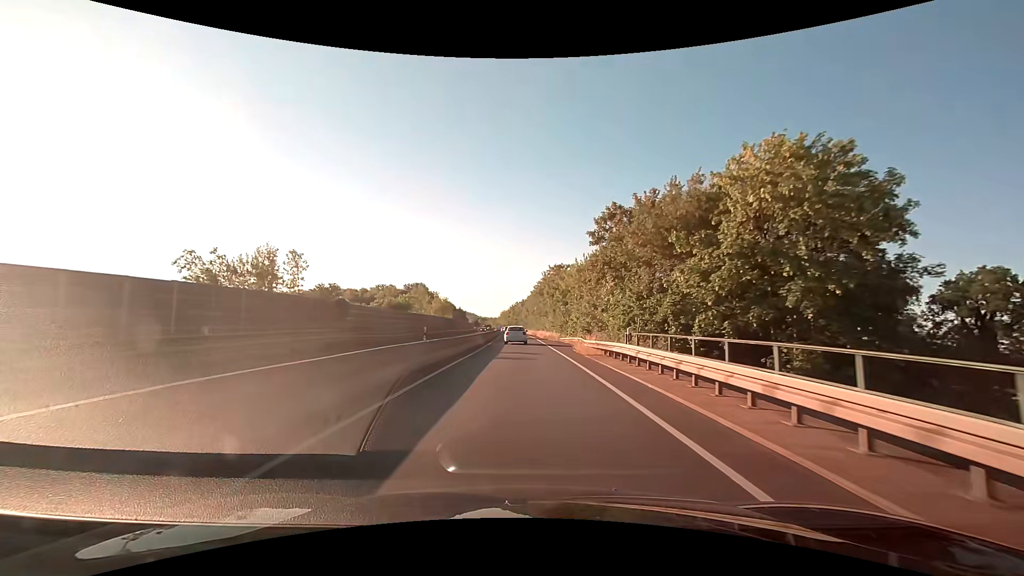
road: trunk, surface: asphalt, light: Day
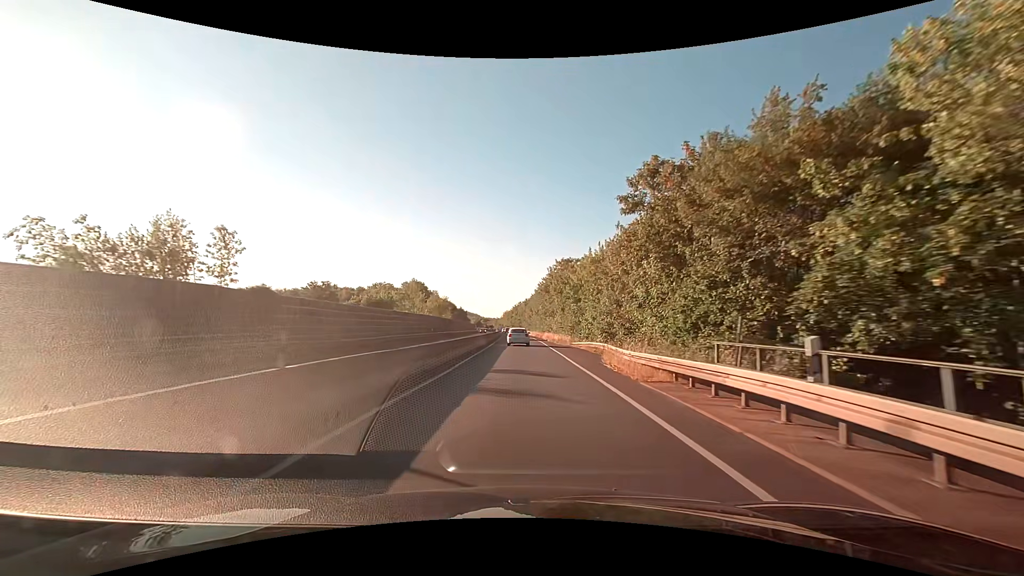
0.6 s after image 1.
(-0.1, +10.2) m; -1°
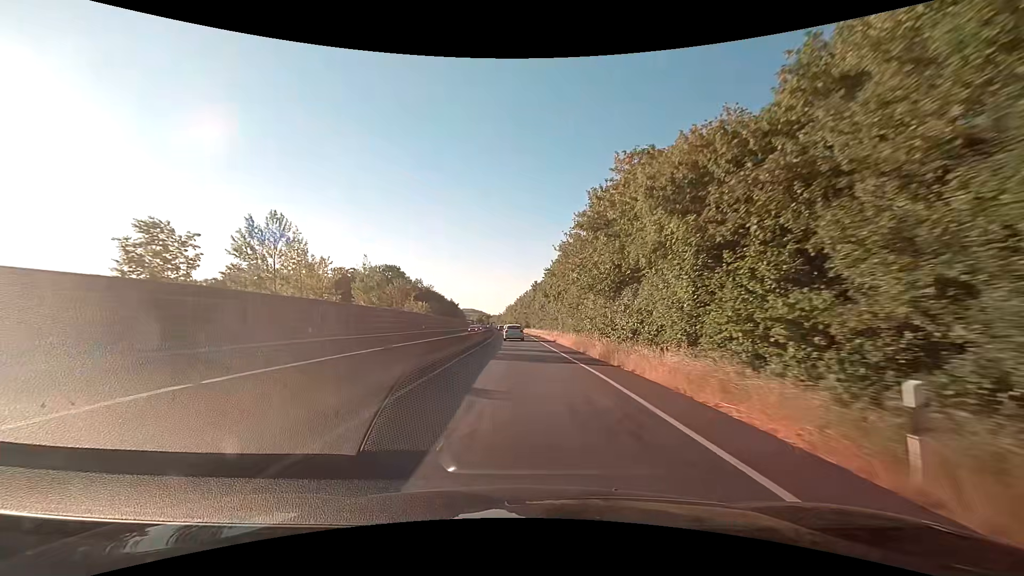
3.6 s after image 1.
(-0.3, +52.9) m; 0°
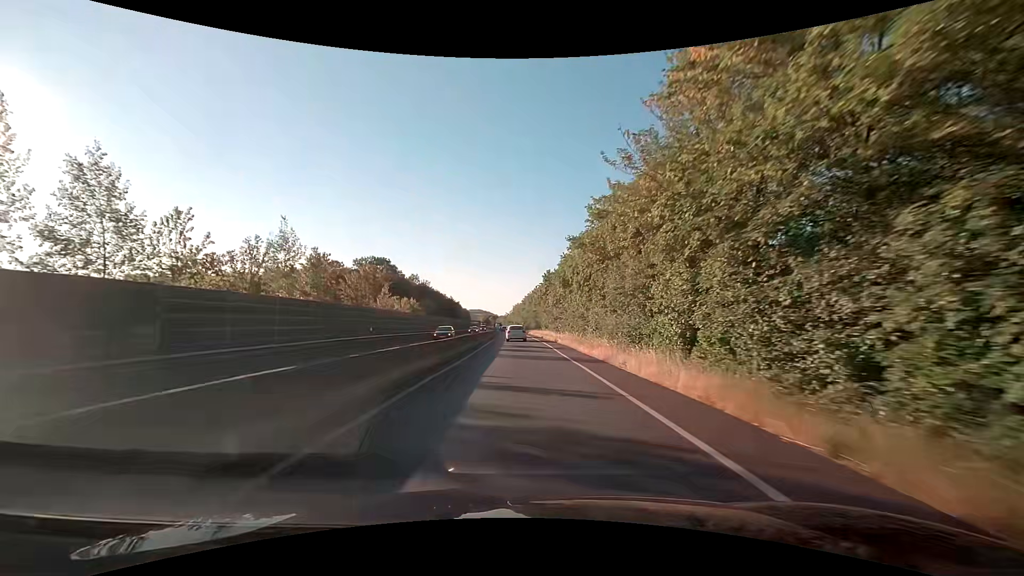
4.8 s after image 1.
(-0.2, +21.9) m; -1°
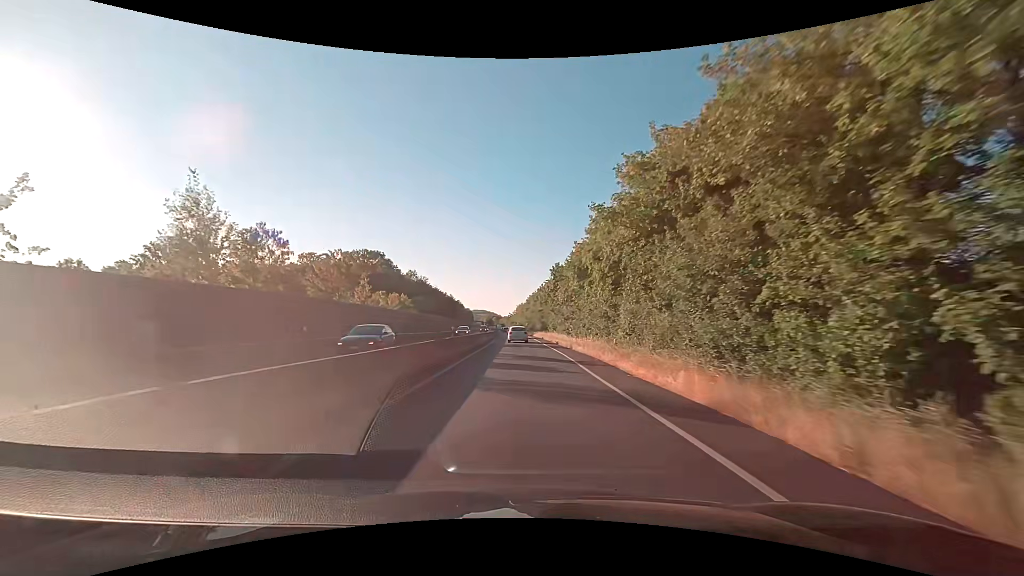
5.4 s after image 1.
(-0.1, +11.0) m; 0°
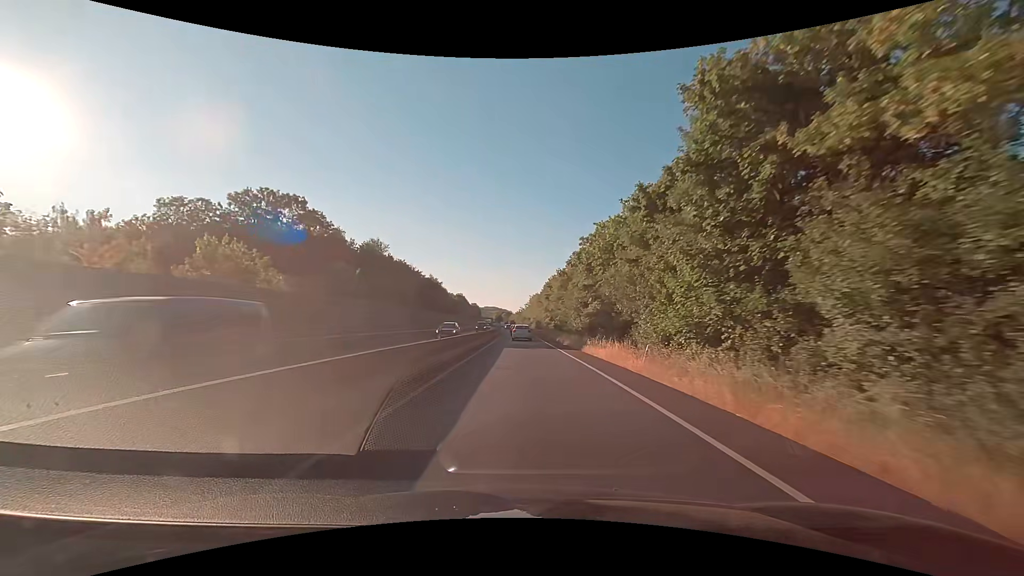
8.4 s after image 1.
(-0.9, +55.9) m; -2°
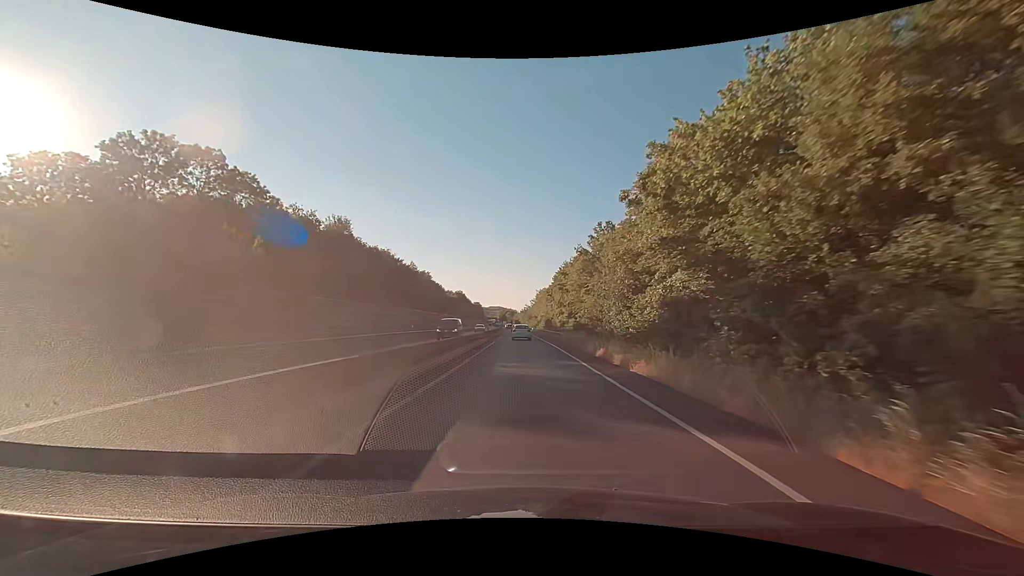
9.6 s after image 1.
(+0.1, +22.8) m; 0°
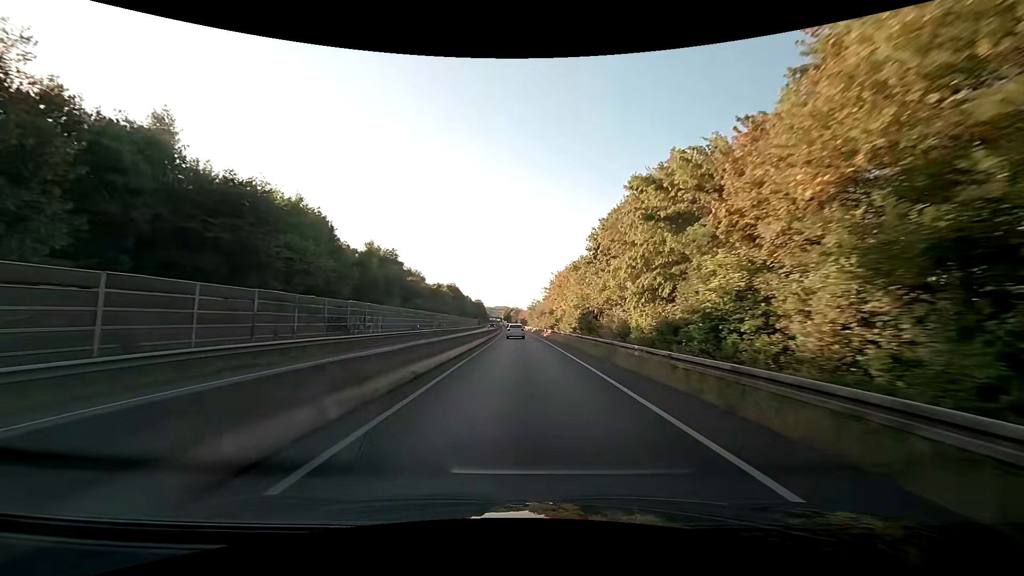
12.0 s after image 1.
(-0.4, +46.7) m; -1°
(0, +10) (0, +20) (0, +30) (0, +40) (0, +50) (-1, +60) (-1, +70) (-1, +80) (-1, +90) (-2, +100) m
